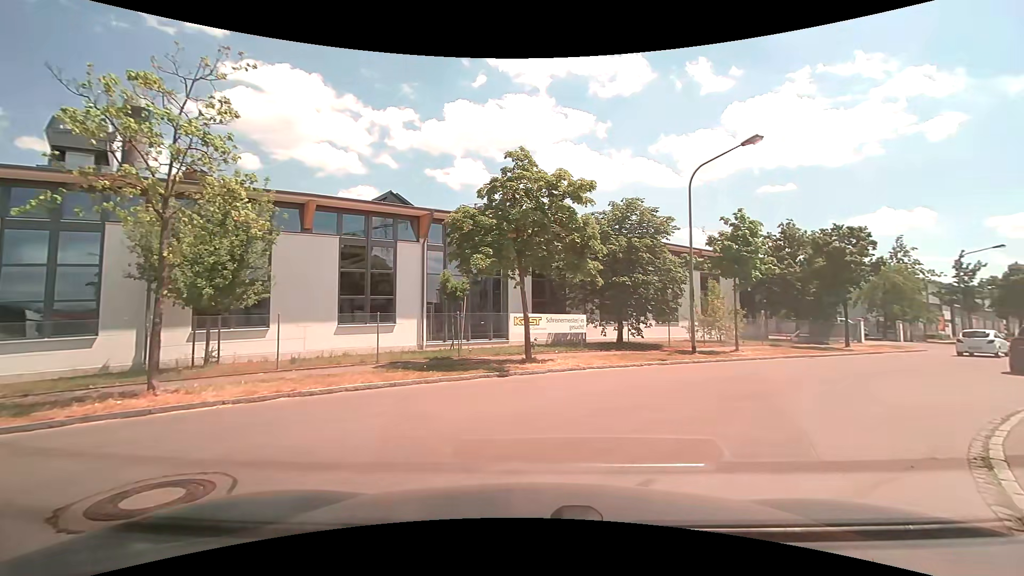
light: Day
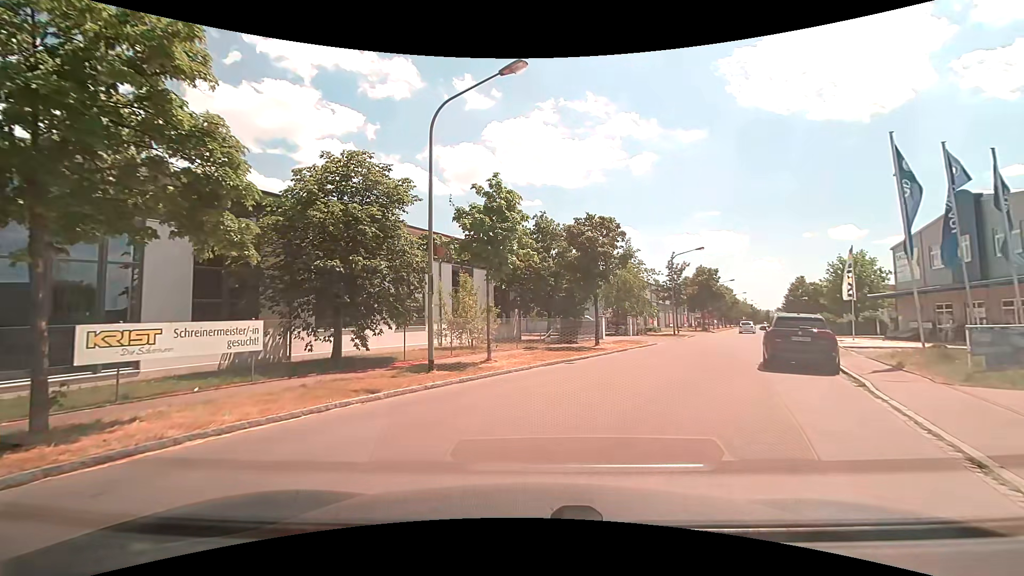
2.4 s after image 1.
(+2.2, +7.5) m; +27°
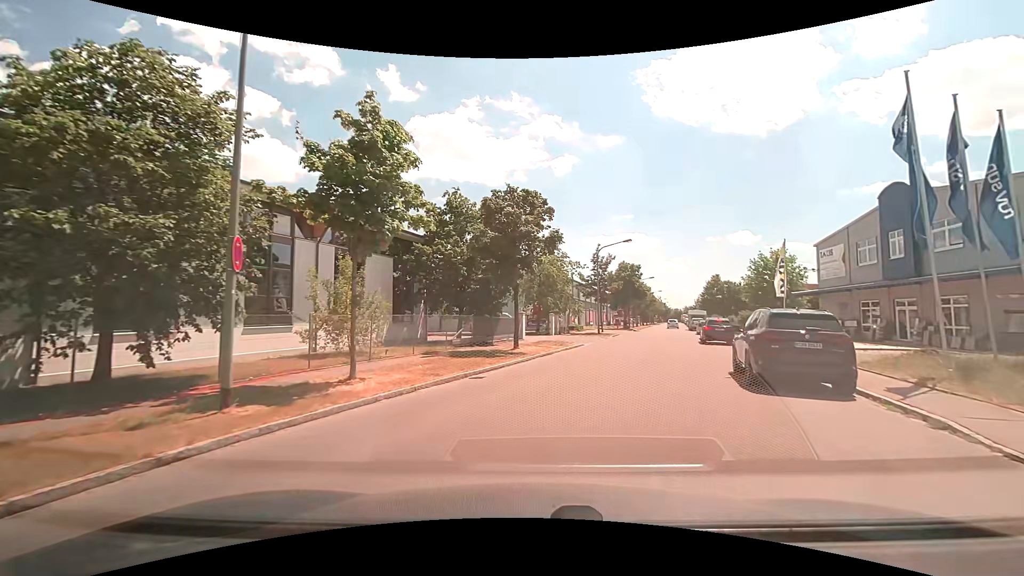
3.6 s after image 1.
(+0.4, +5.8) m; +9°
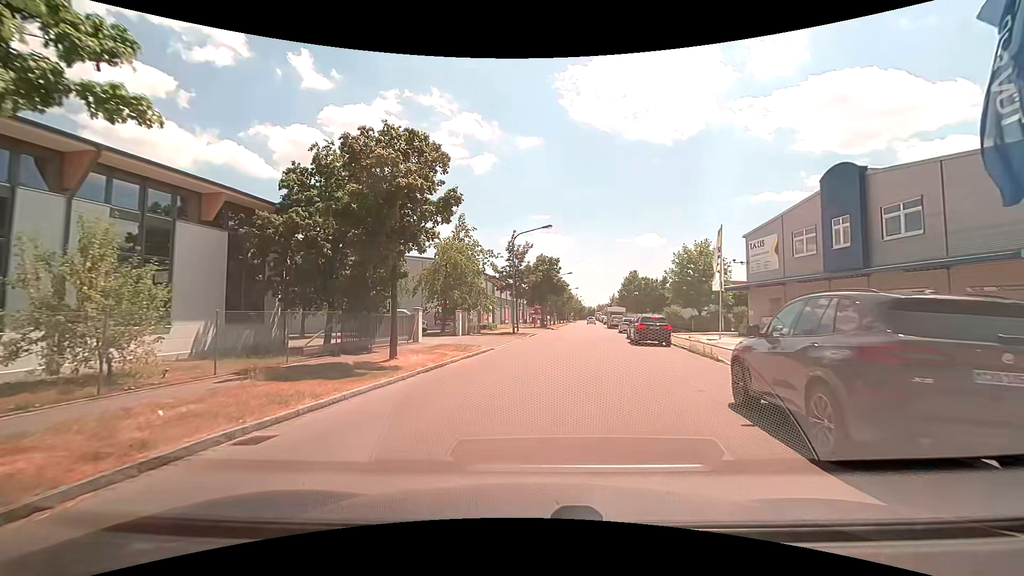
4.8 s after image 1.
(+0.7, +6.8) m; +10°
(0, +10) (+1, +20) (+2, +30) (+3, +40) (+5, +50) (+6, +60) (+7, +70) (+8, +80) (+9, +89) (+11, +99) m
